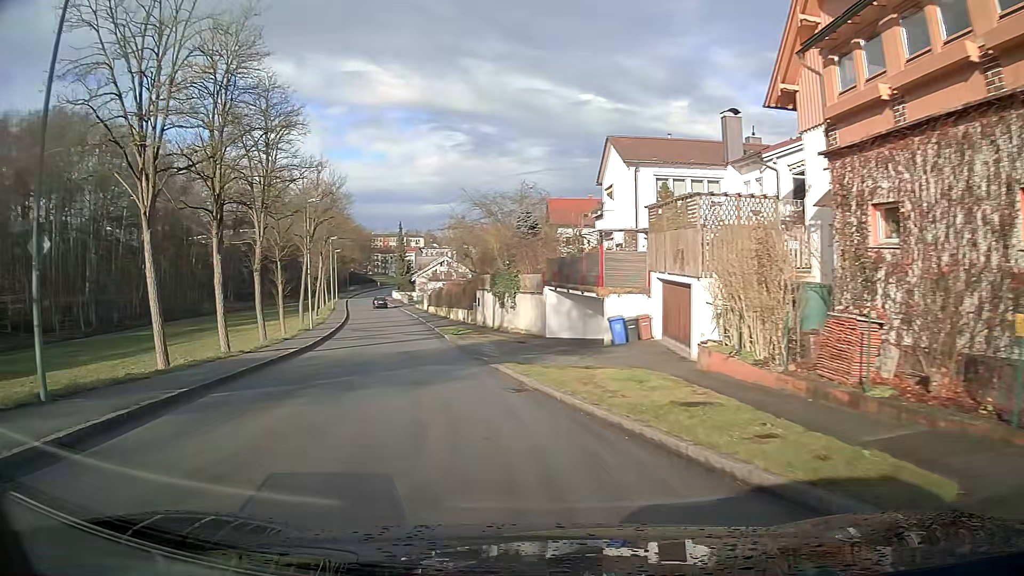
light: Day
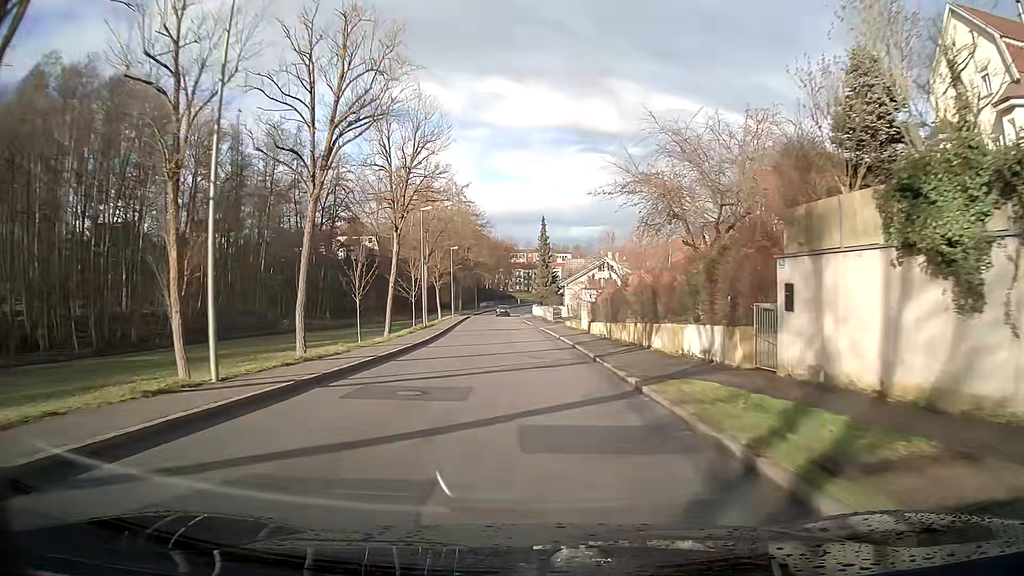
(-4.1, +30.6) m; -10°
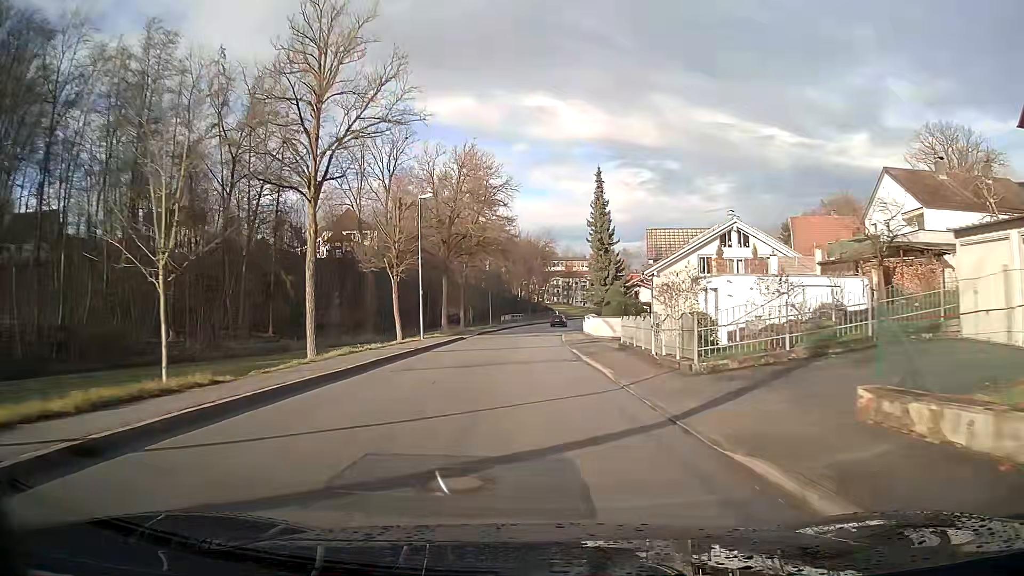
(-1.2, +40.3) m; -3°
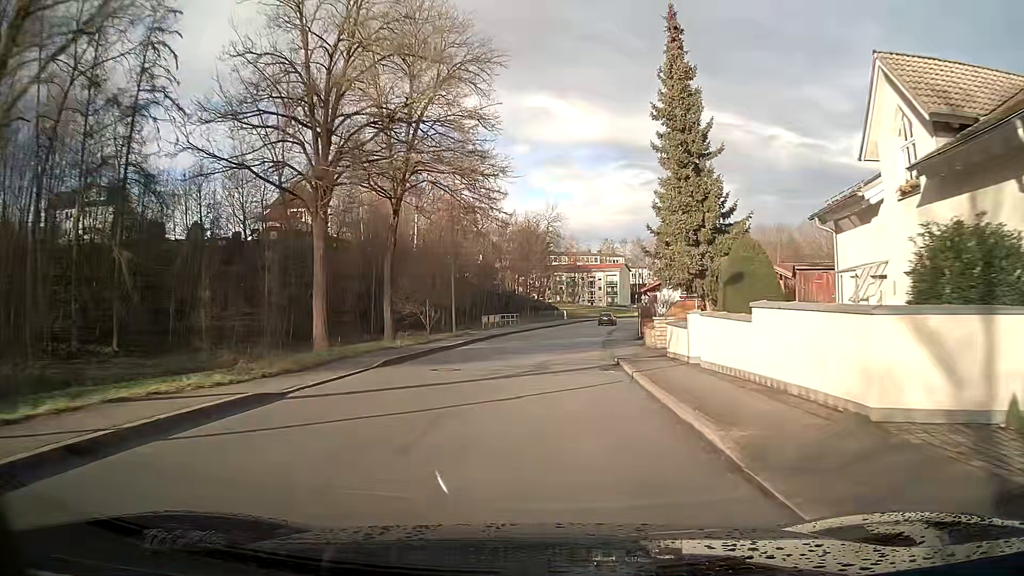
(0.0, +32.1) m; +1°
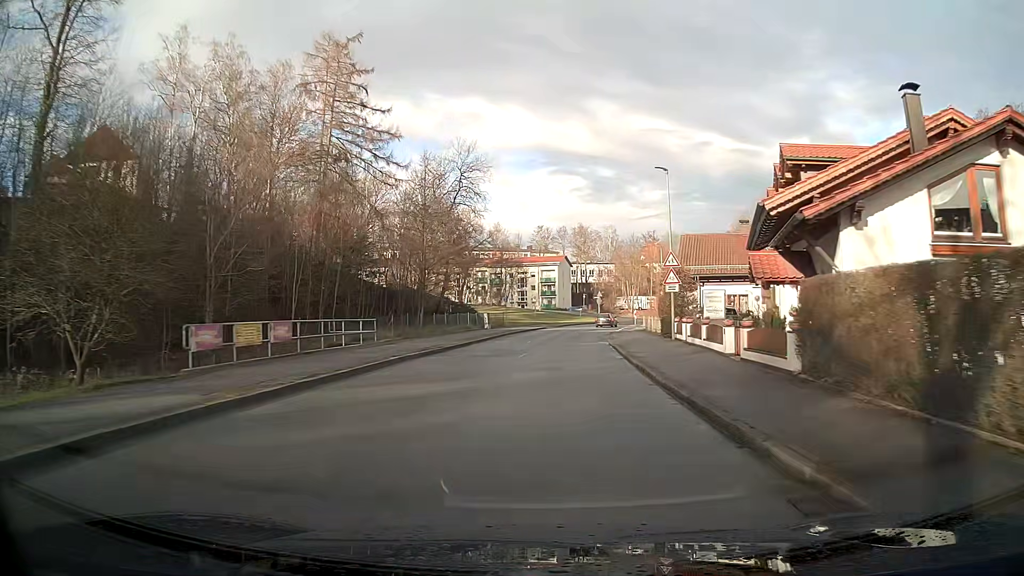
(+2.0, +39.5) m; +7°
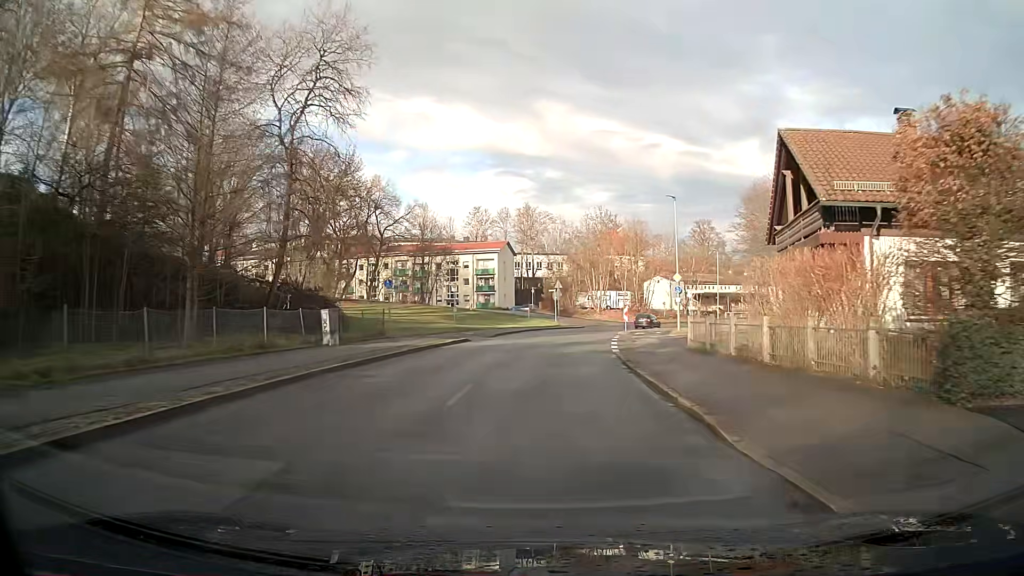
(+1.3, +30.7) m; +5°
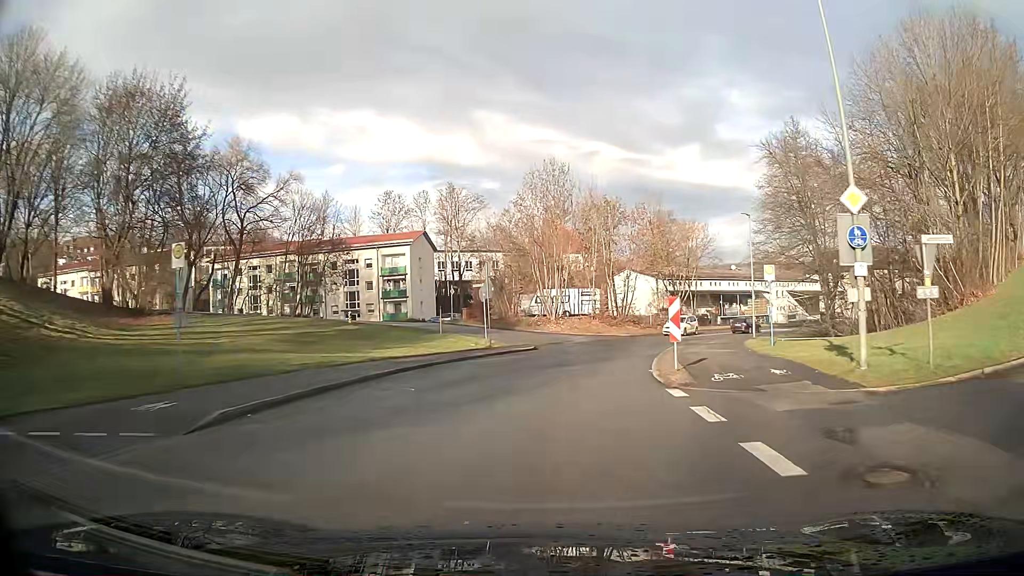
(+1.3, +28.7) m; +5°
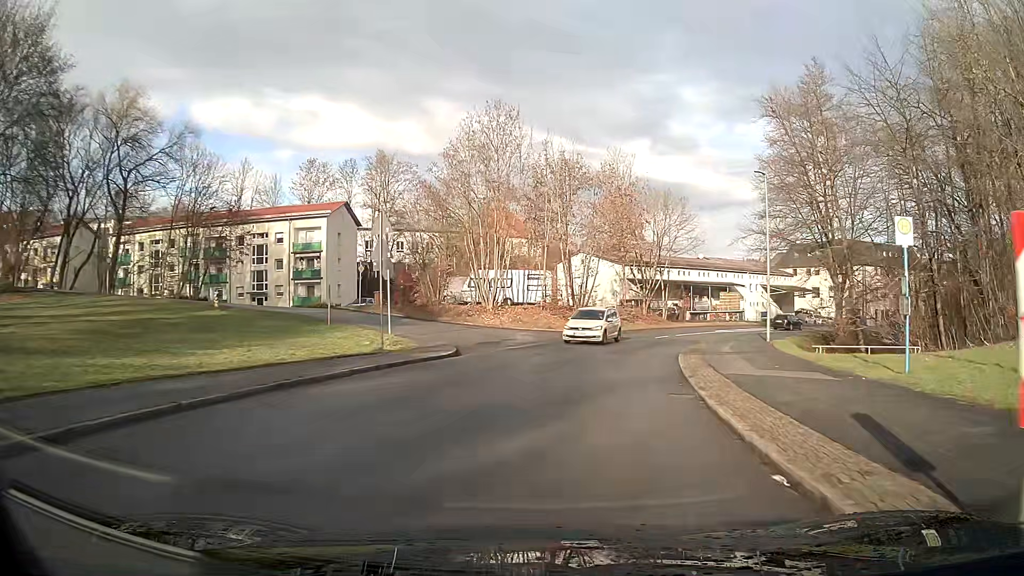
(+0.7, +12.5) m; +6°
(+1, +10) (+2, +20) (+2, +30) (-6, +35) (-15, +40) (-20, +48) (-18, +58) (-13, +67) (-7, +75) (-1, +83) m
